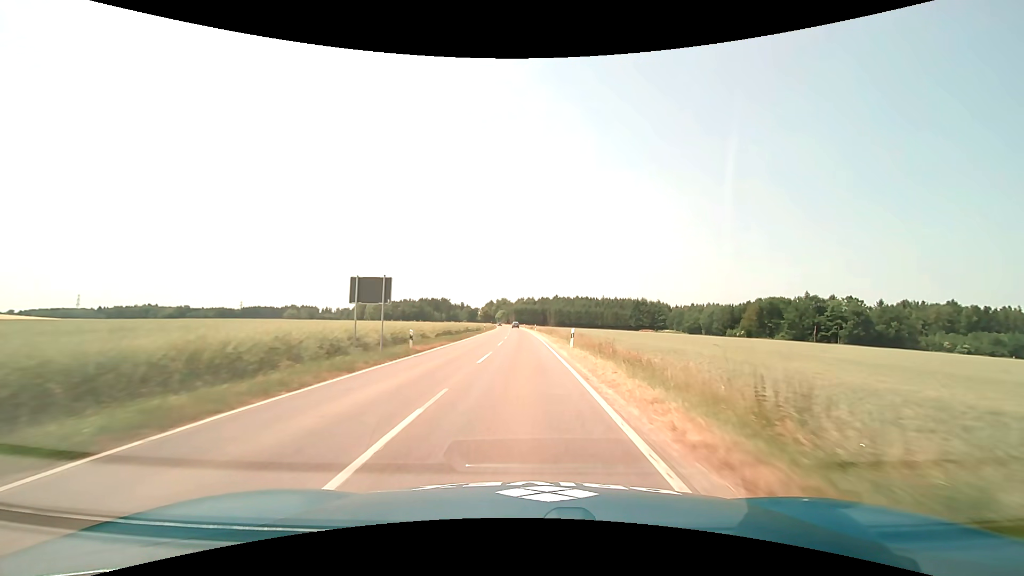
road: tertiary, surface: asphalt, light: Day
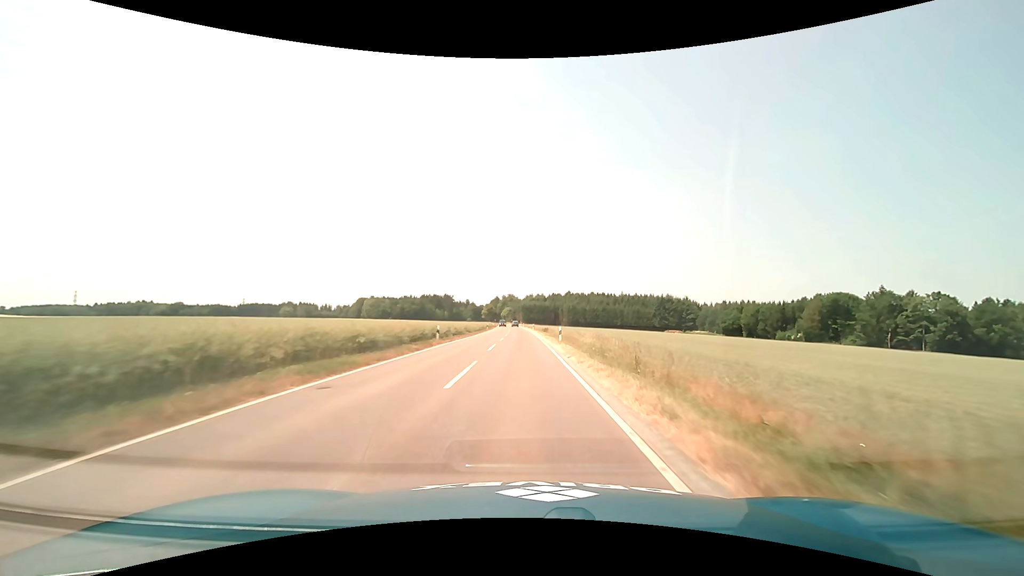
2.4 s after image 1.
(-0.3, +43.4) m; -1°
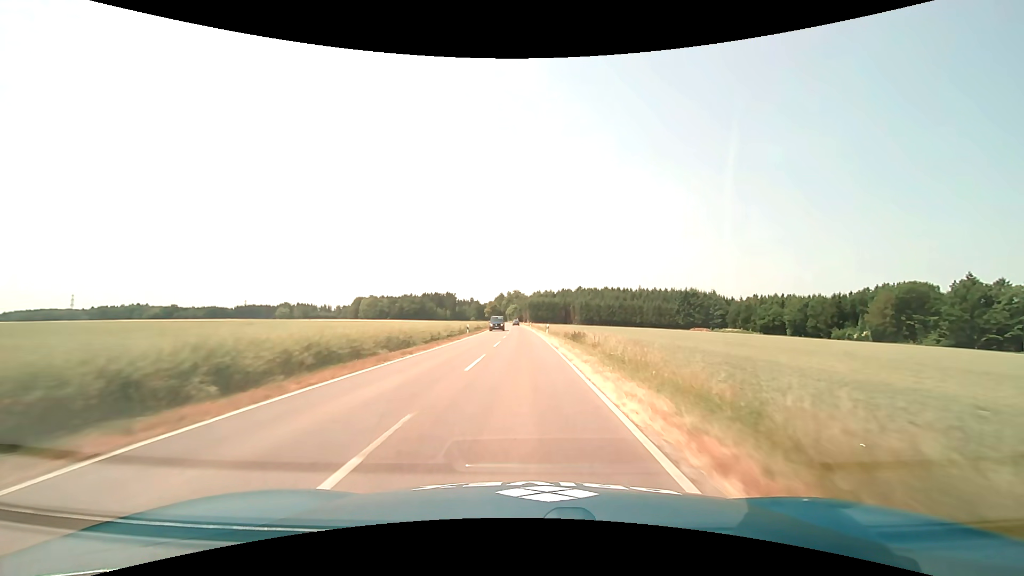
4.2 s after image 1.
(-0.3, +34.3) m; -1°
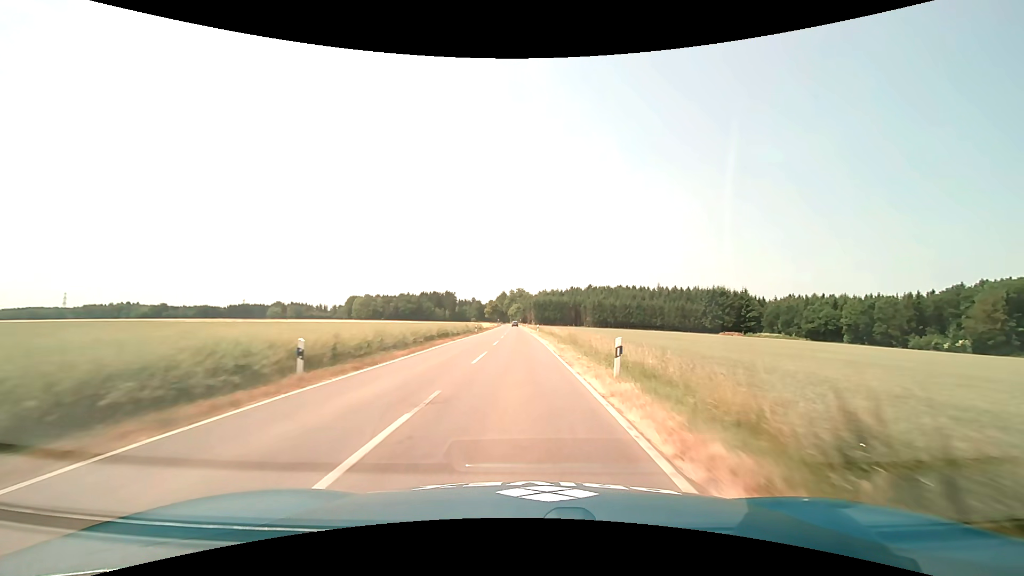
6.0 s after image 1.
(-0.2, +35.0) m; -1°
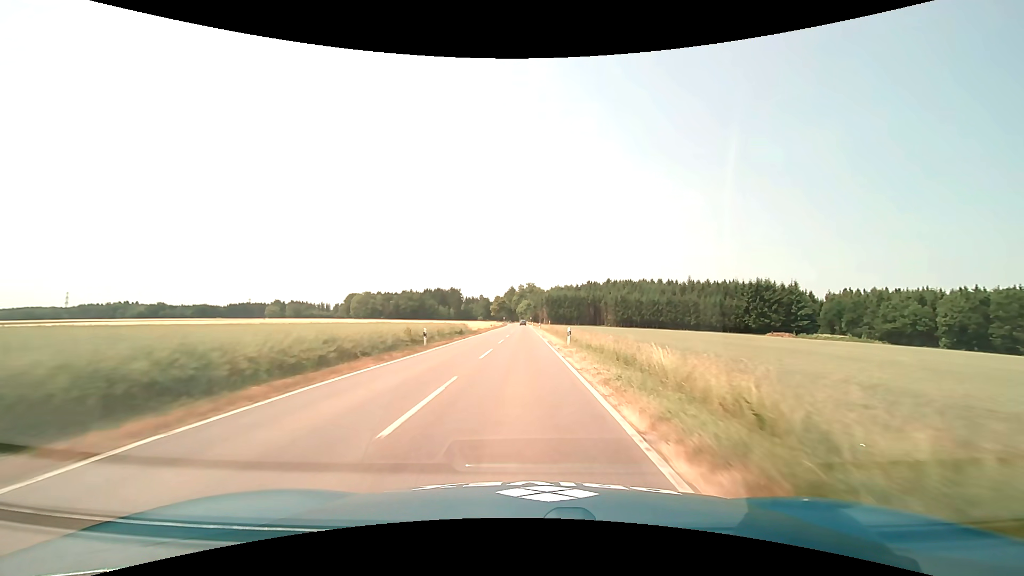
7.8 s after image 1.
(-0.4, +35.3) m; -1°
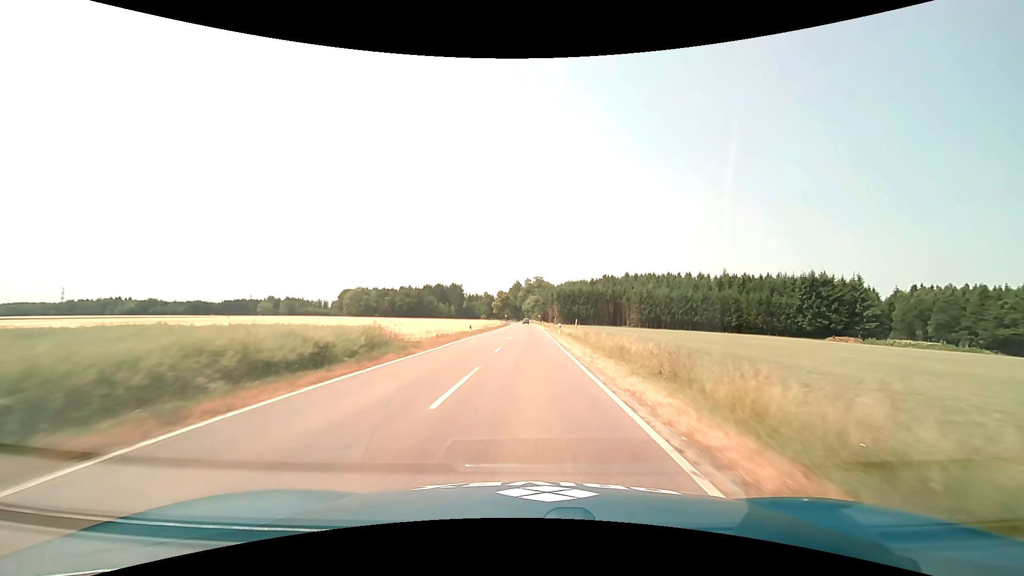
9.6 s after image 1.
(-0.3, +35.0) m; -1°
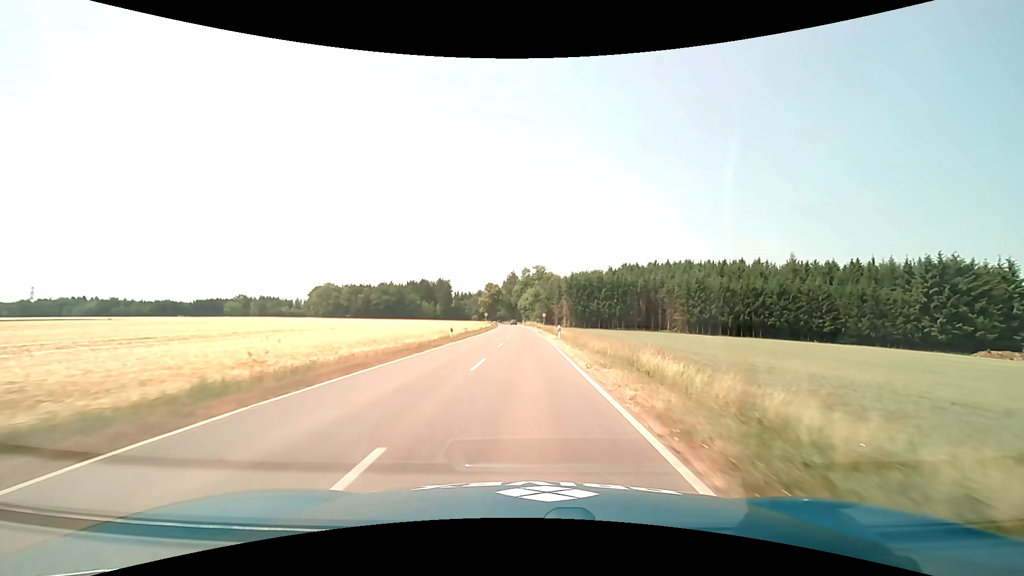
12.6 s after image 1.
(+0.4, +56.7) m; 0°
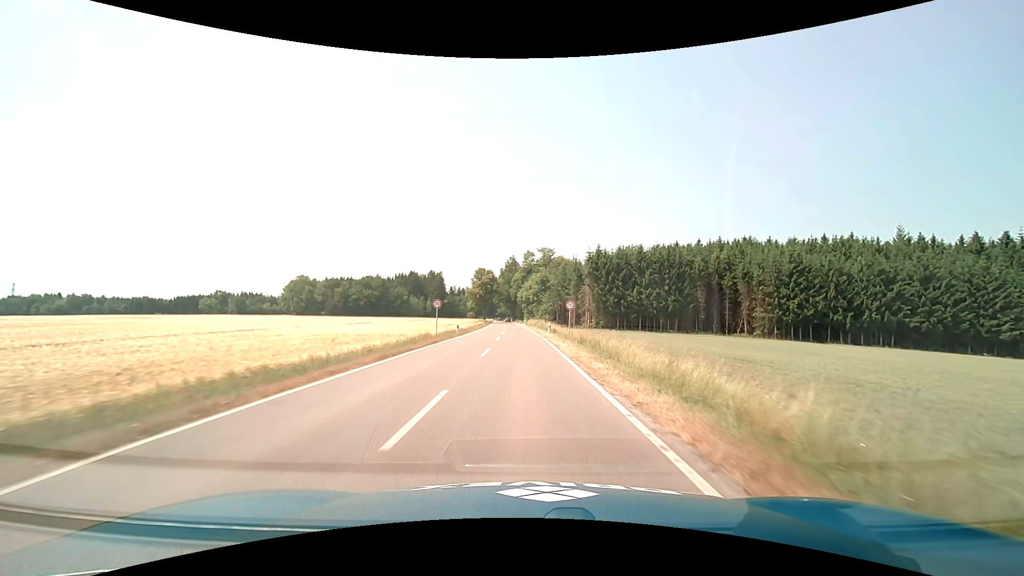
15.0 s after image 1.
(-0.1, +44.0) m; 0°
(0, +10) (0, +20) (0, +30) (0, +40) (-1, +50) (-1, +60) (-2, +70) (-2, +80) (-3, +90) (-3, +100) m
